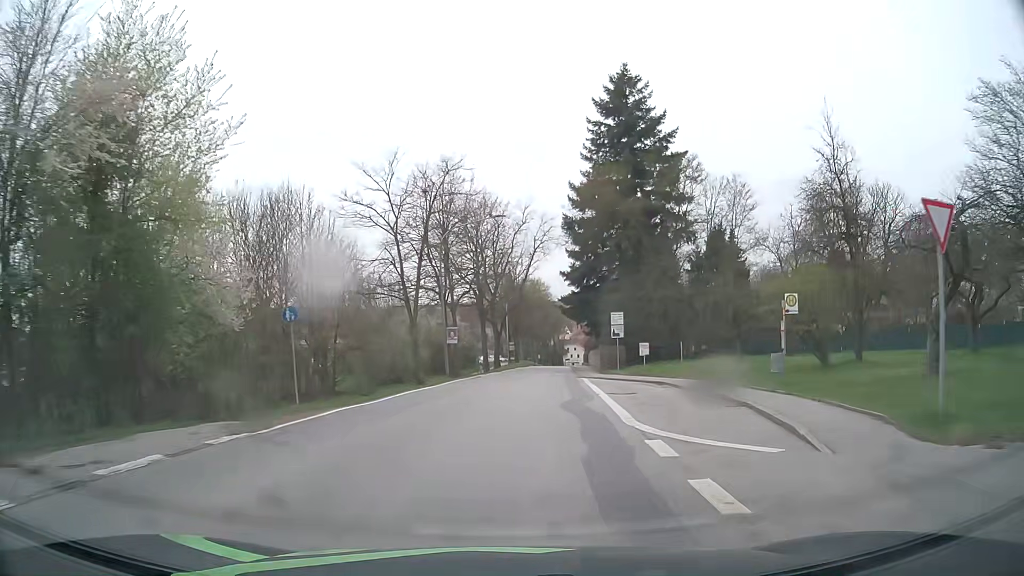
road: secondary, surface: asphalt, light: Day
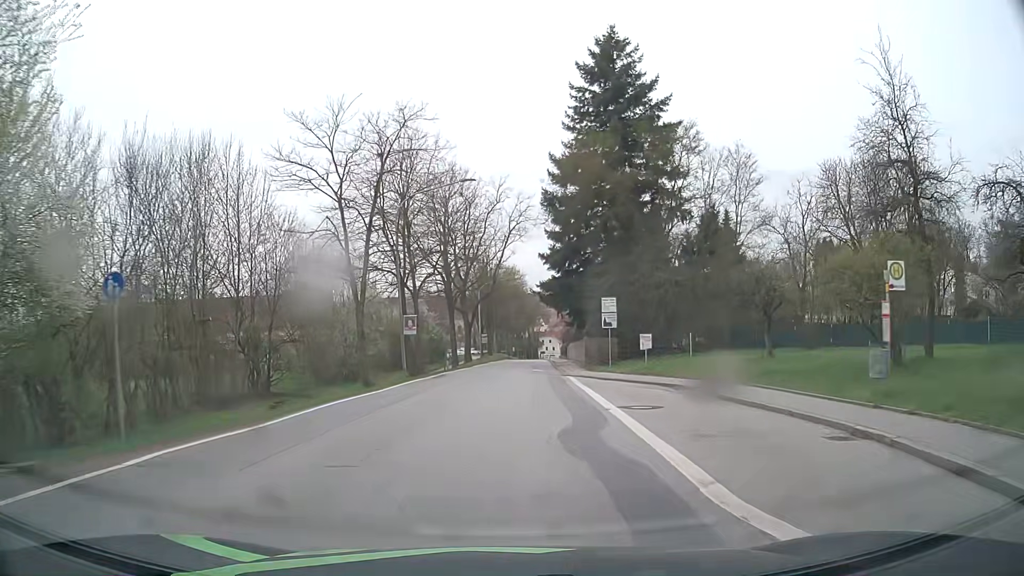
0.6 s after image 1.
(+0.1, +6.8) m; +2°
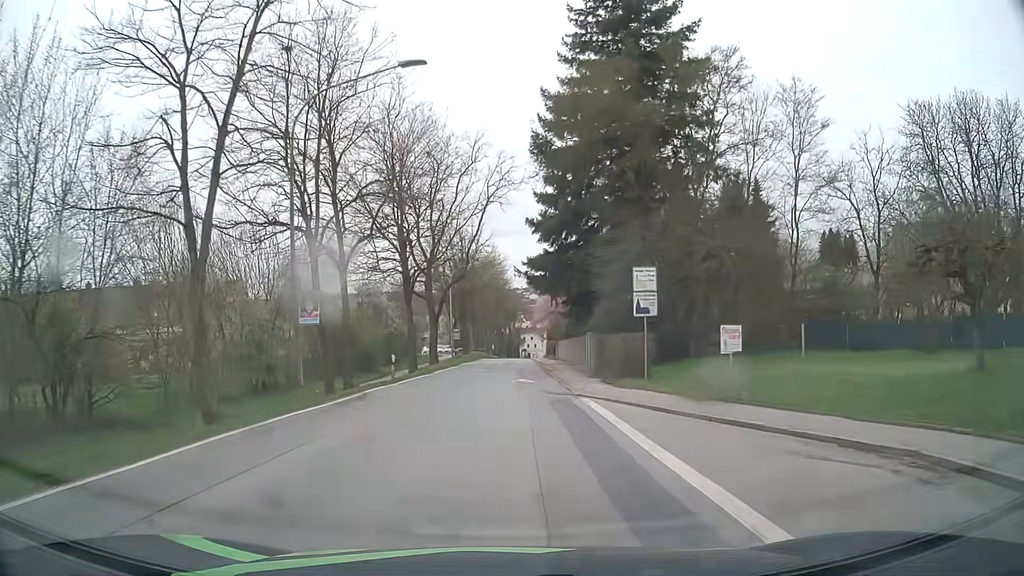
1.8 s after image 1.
(+0.3, +13.5) m; +2°
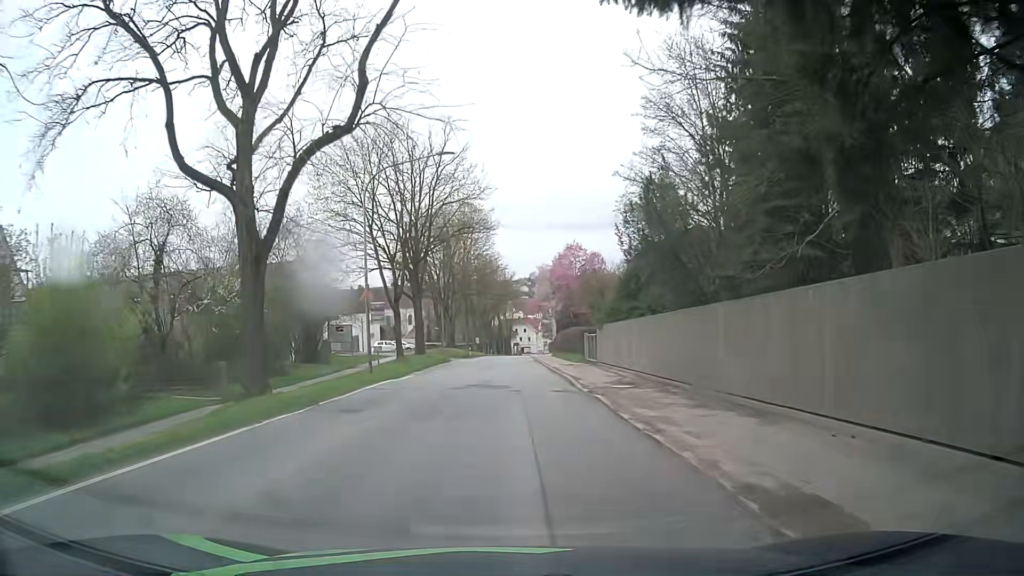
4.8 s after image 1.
(+0.4, +34.3) m; +1°
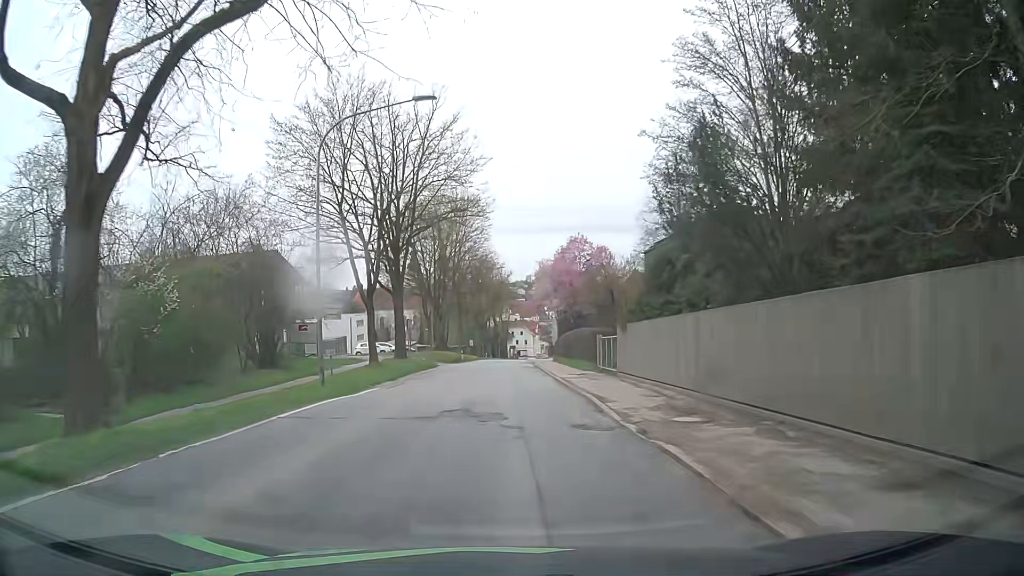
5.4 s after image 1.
(0.0, +6.9) m; 0°
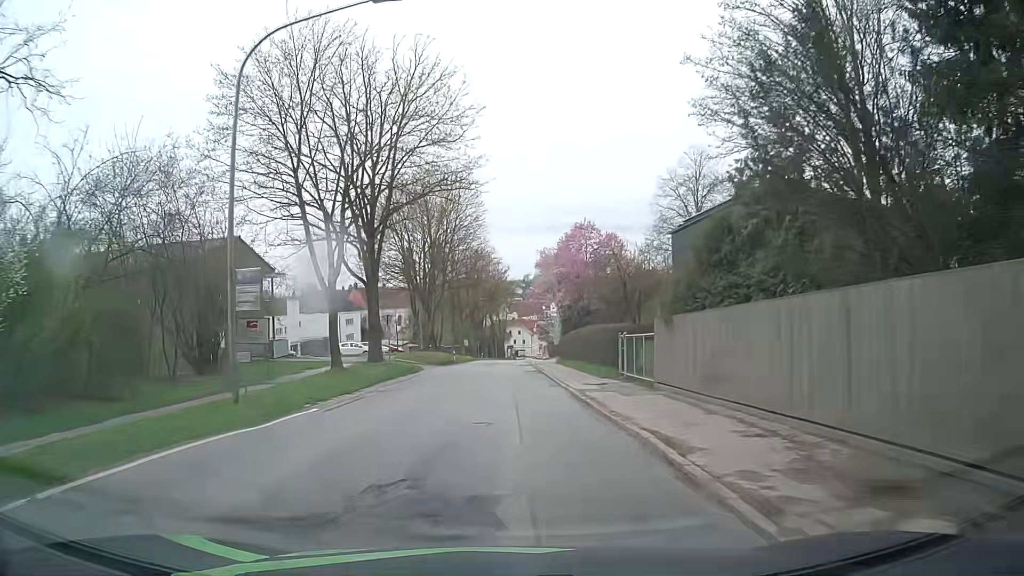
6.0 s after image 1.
(0.0, +6.9) m; +1°
